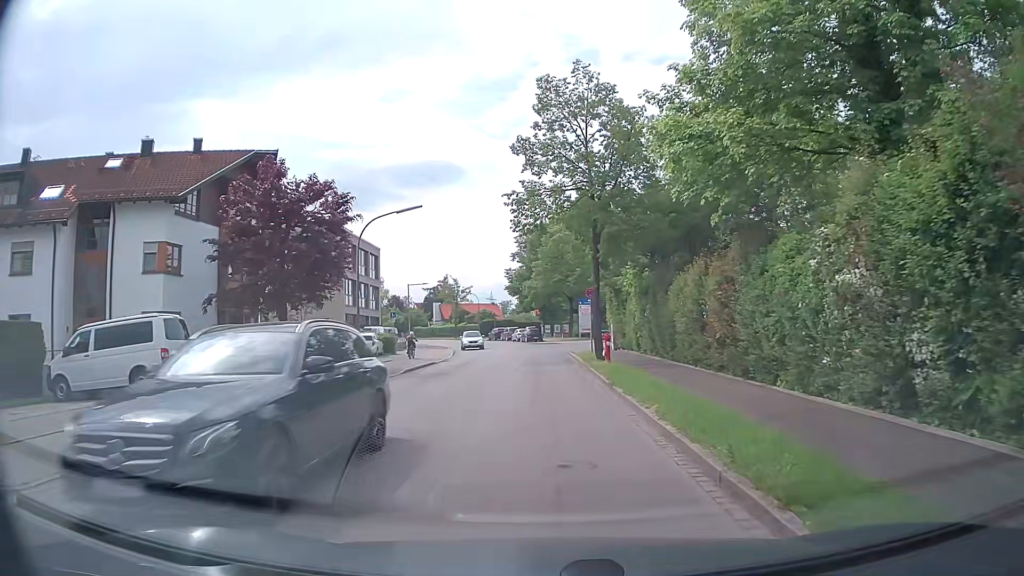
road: tertiary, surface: asphalt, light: Day
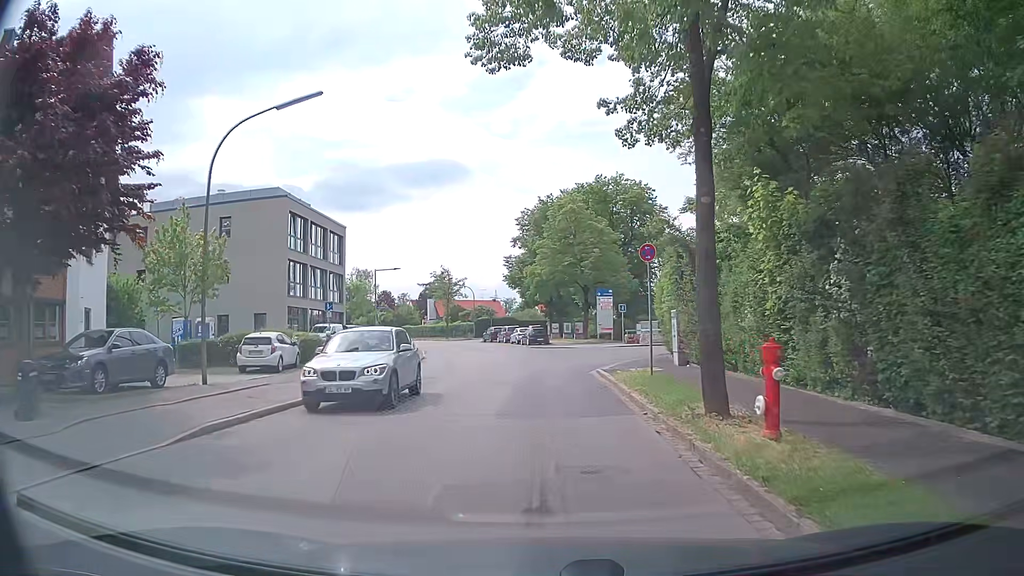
(-0.1, +15.8) m; -1°
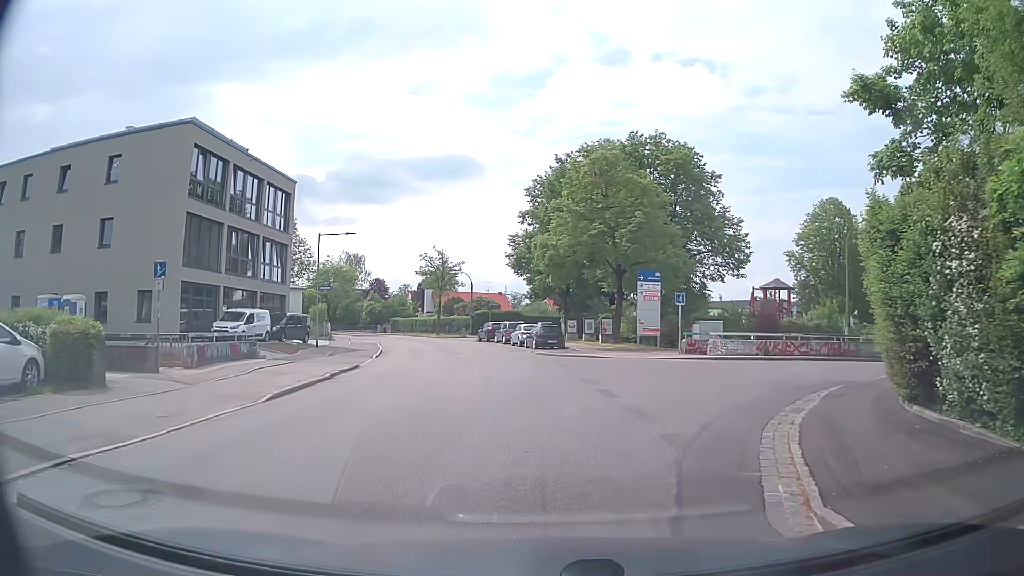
(-0.2, +16.3) m; -2°
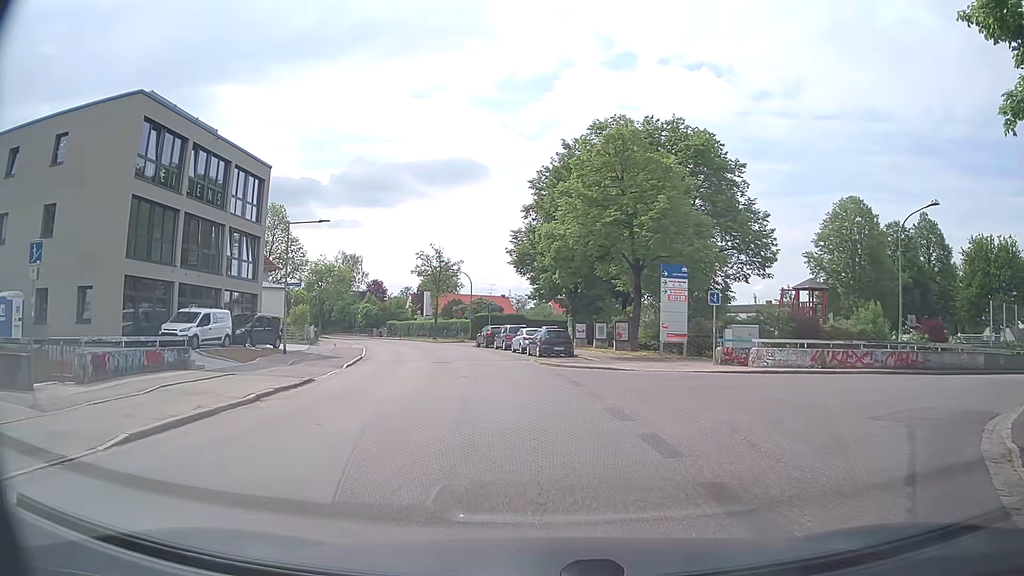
(+0.1, +5.3) m; 0°
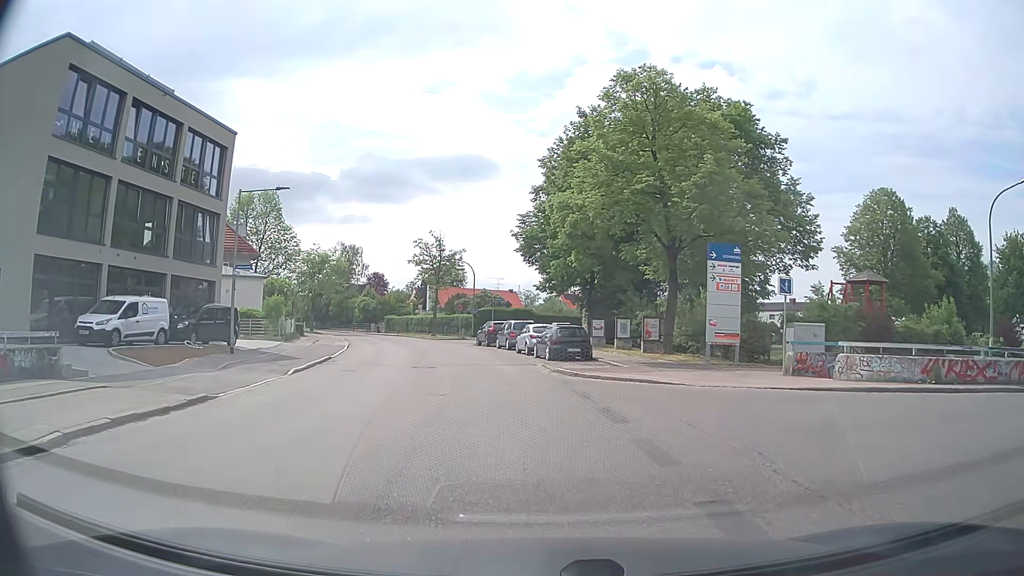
(0.0, +6.6) m; -1°
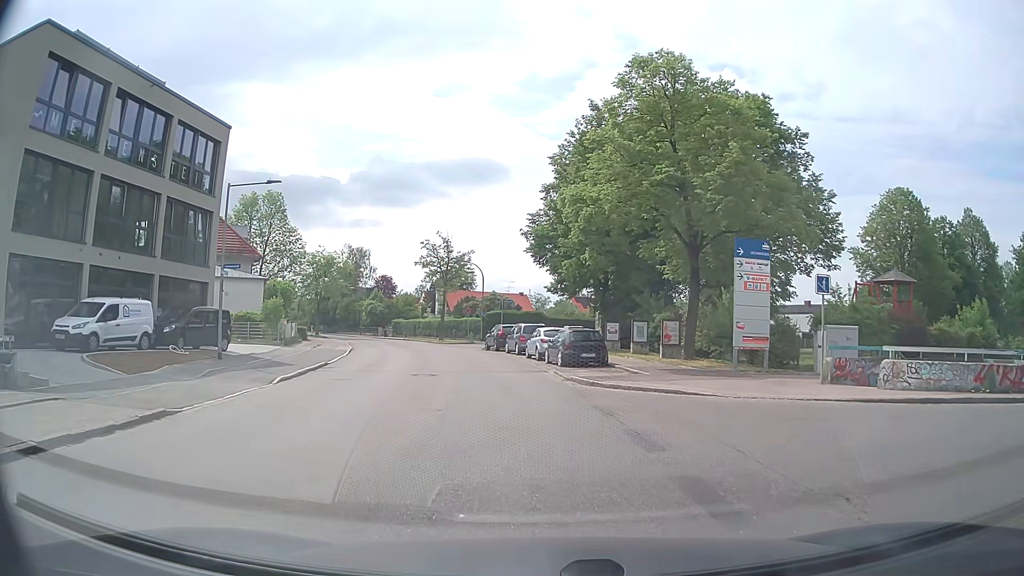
(0.0, +1.9) m; 0°
(0, +10) (-1, +20) (-3, +30) (-5, +40) (-7, +49) (-11, +59) (-15, +68) (-19, +77) (-24, +86) (-29, +94) m
